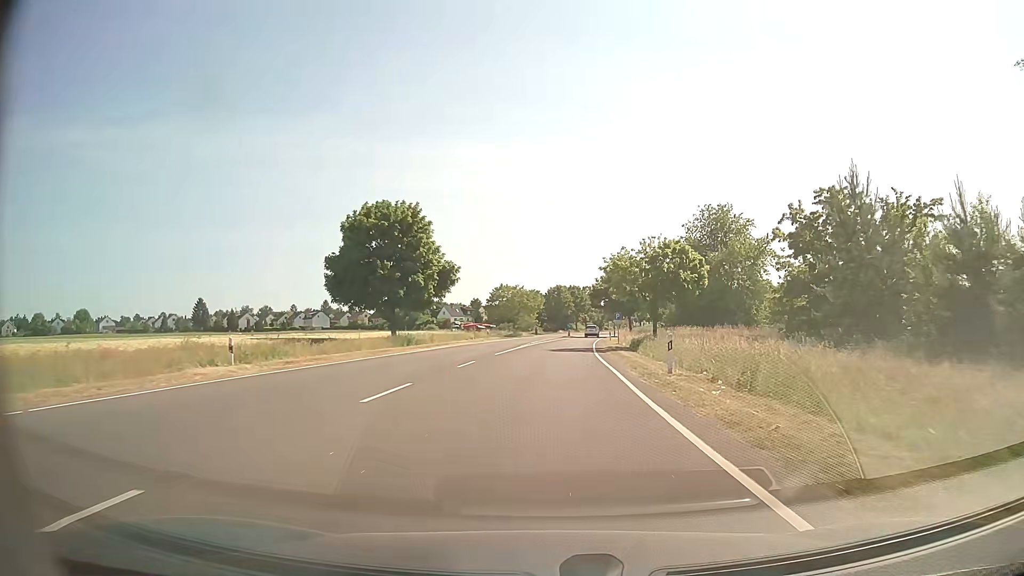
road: secondary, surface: asphalt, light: Day
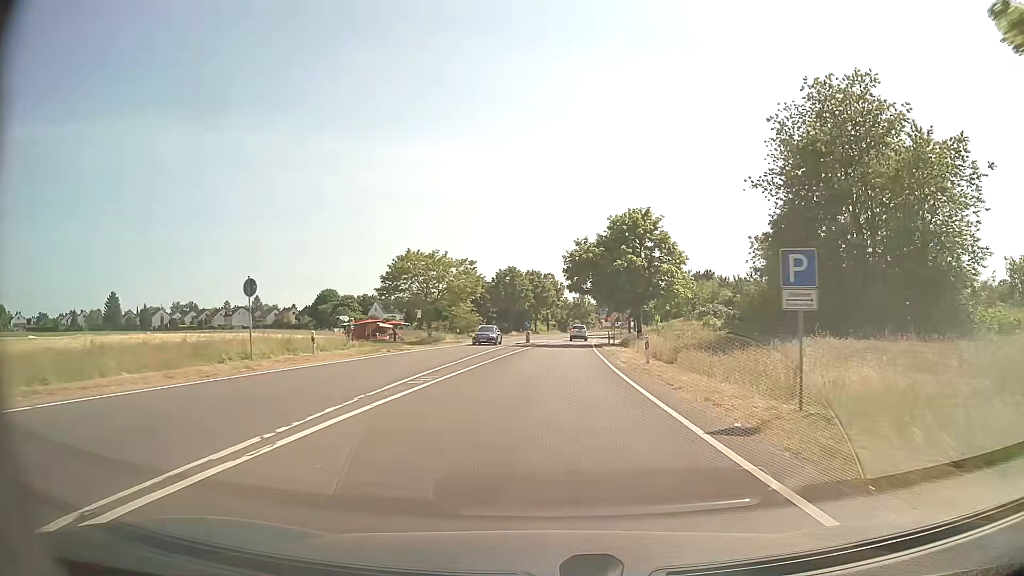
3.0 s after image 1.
(+1.4, +44.6) m; +4°
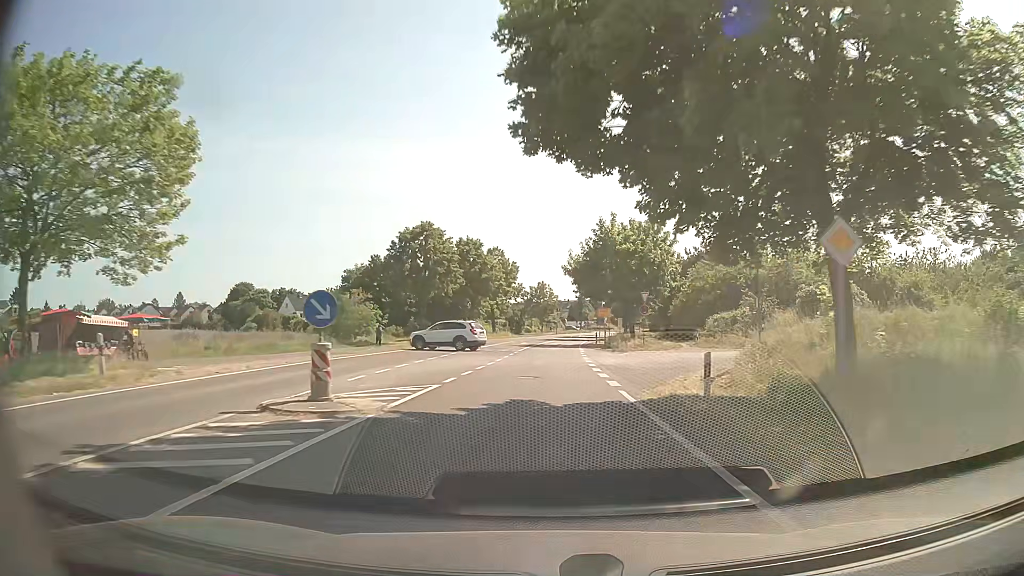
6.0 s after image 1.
(+1.8, +43.8) m; +4°
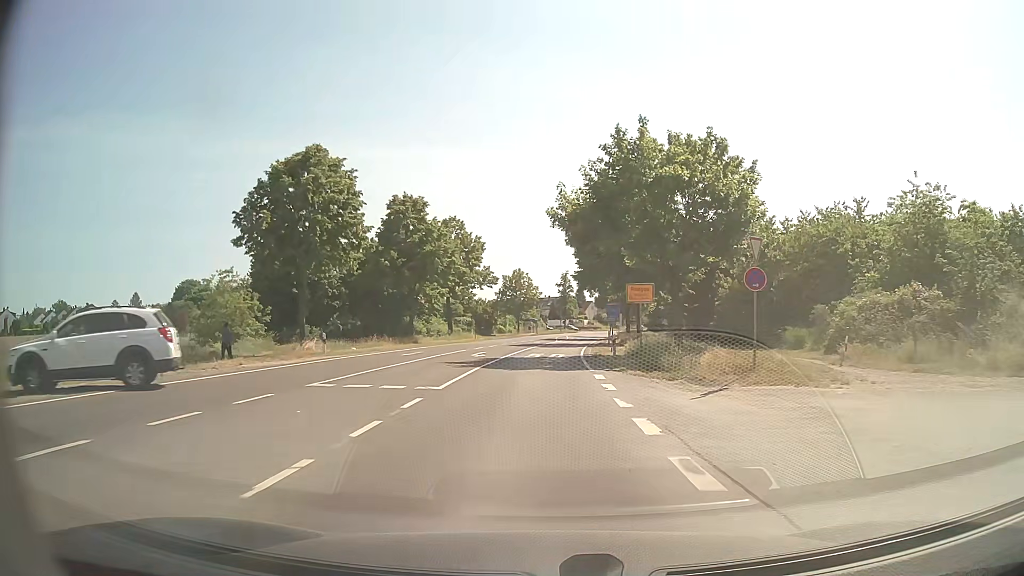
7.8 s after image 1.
(+0.3, +25.7) m; +2°
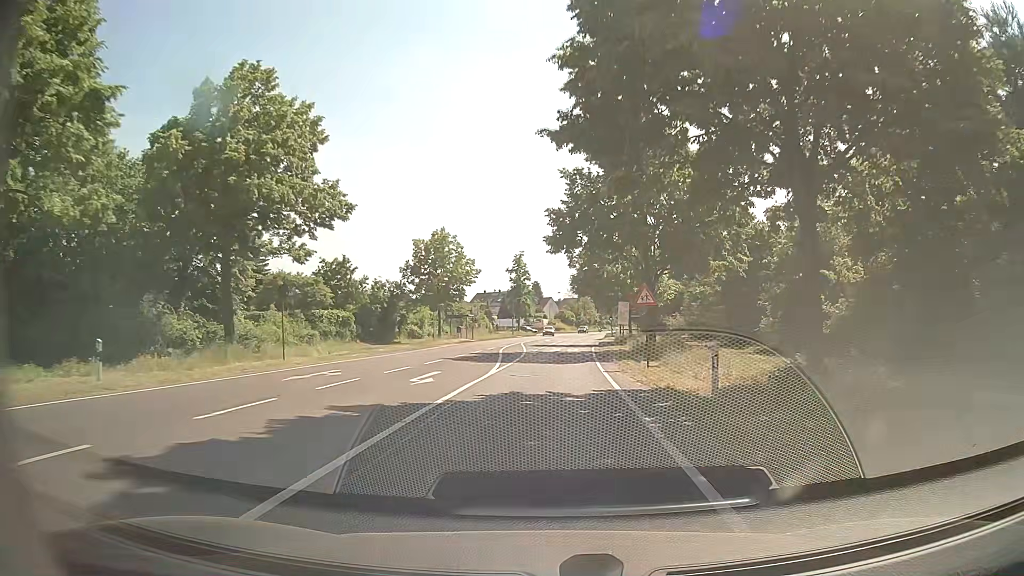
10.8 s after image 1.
(+1.1, +42.0) m; +4°
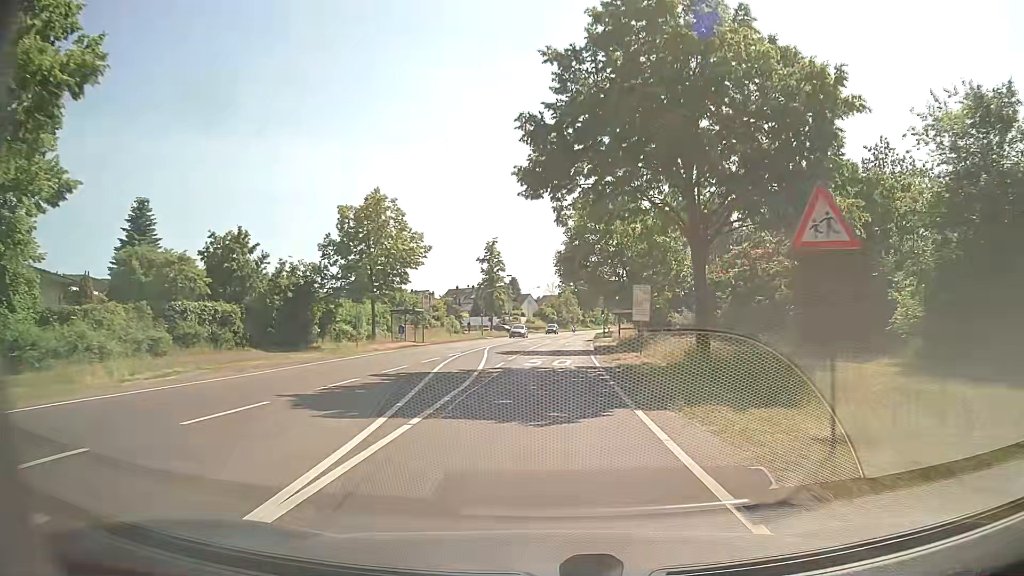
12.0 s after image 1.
(+0.3, +16.6) m; +2°
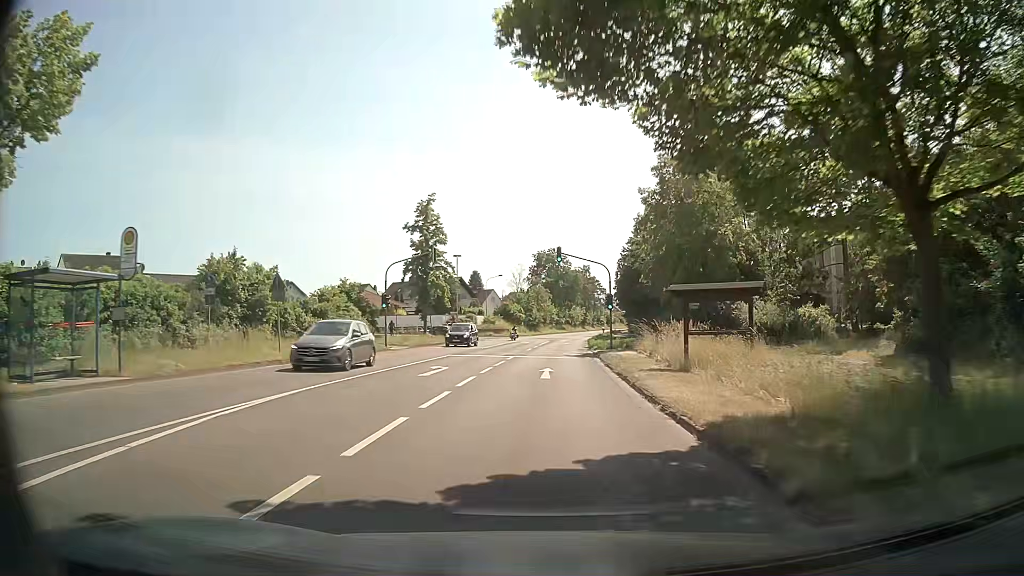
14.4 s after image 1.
(+0.8, +33.6) m; +3°
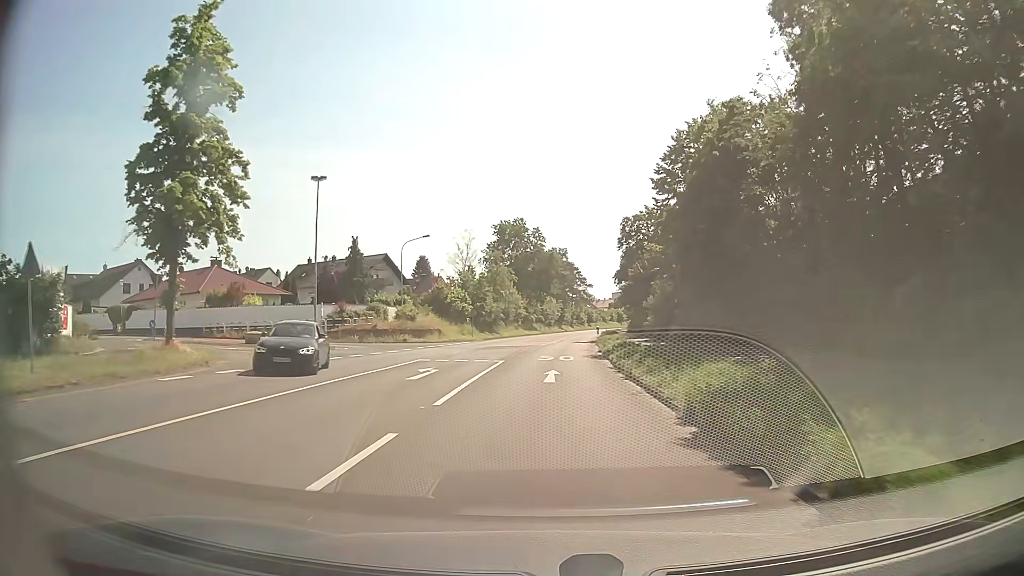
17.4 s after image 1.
(+0.7, +42.4) m; +2°
(0, +10) (0, +20) (+1, +30) (+1, +40) (+2, +50) (+3, +60) (+4, +70) (+5, +80) (+6, +90) (+7, +100) m
